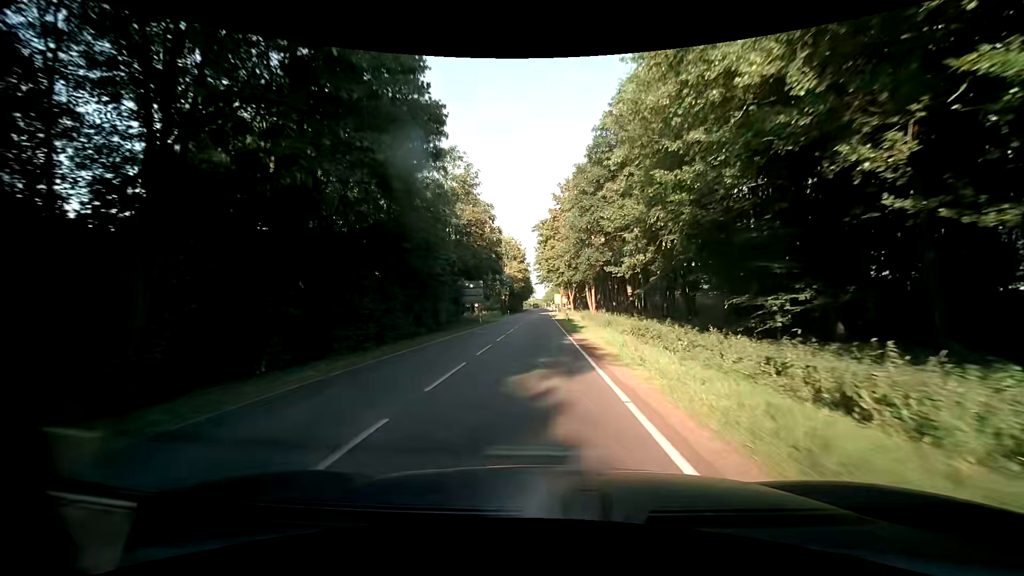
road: tertiary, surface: asphalt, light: Day
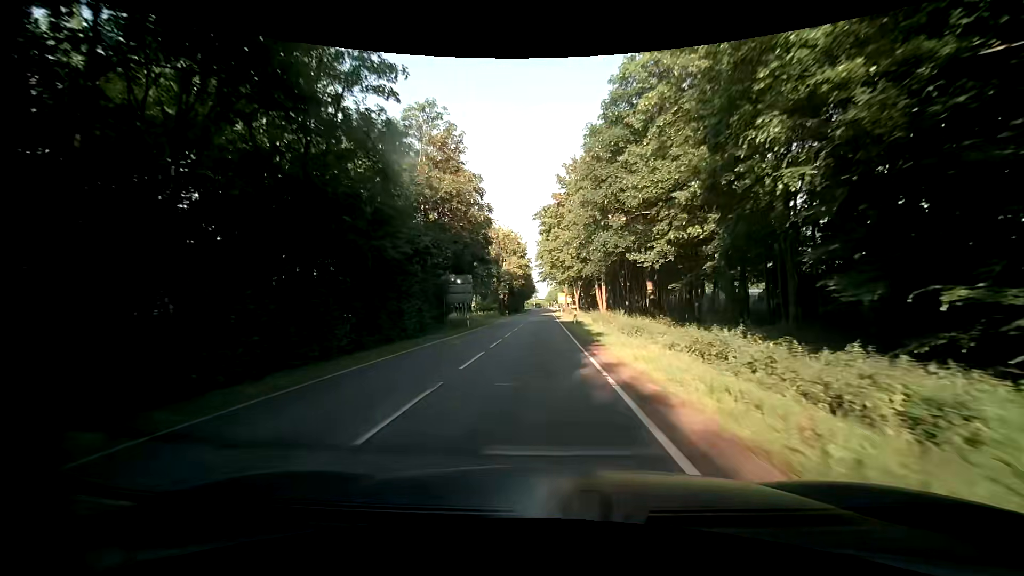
(0.0, +9.2) m; -1°
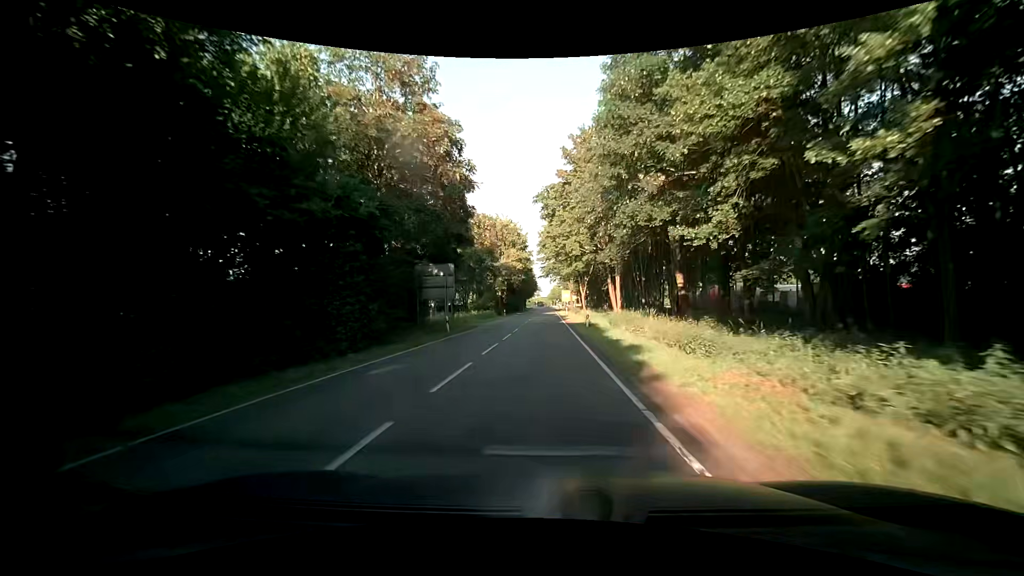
(+0.1, +9.2) m; -1°
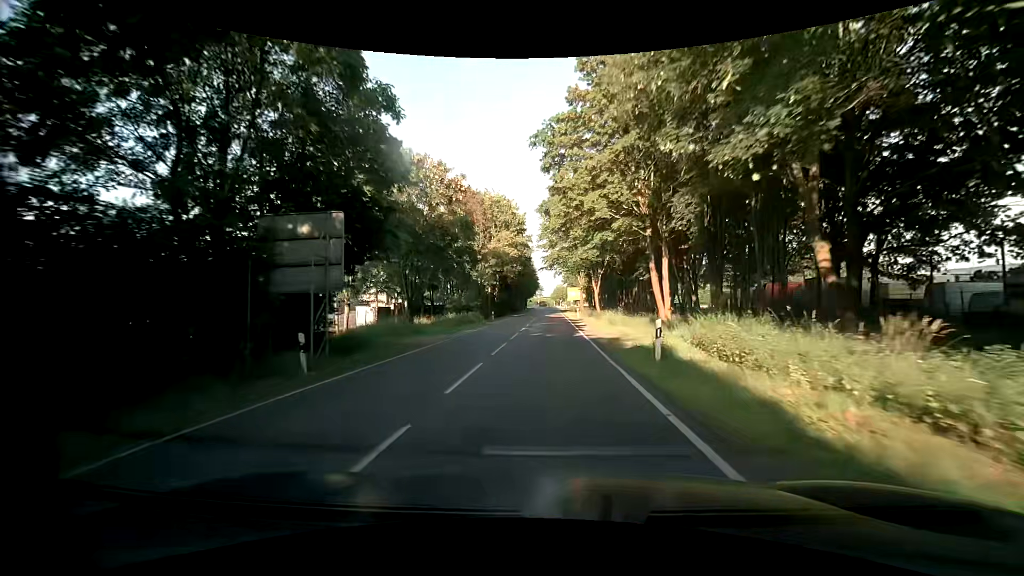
(+0.2, +18.1) m; 0°
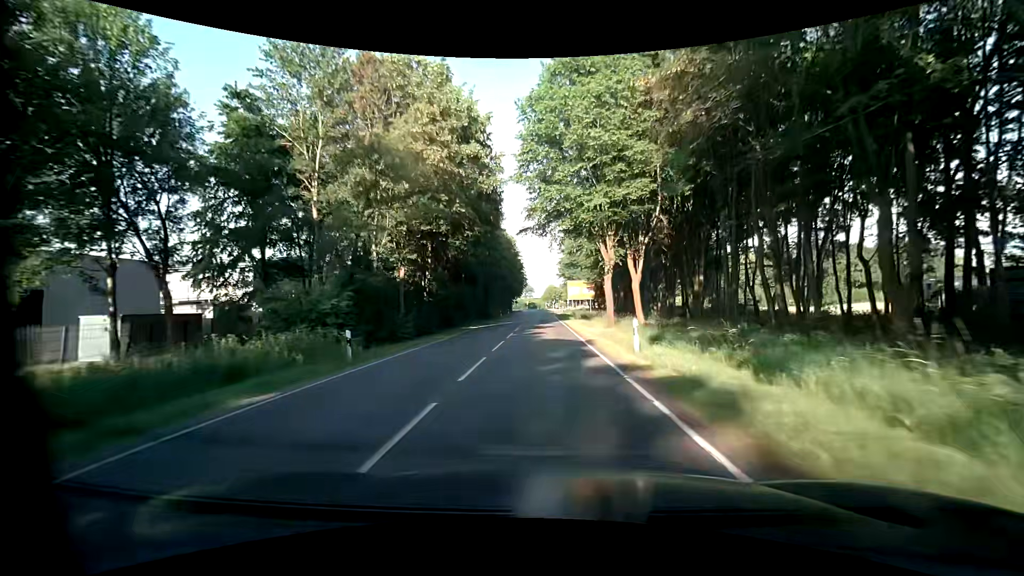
(+0.6, +34.5) m; +2°
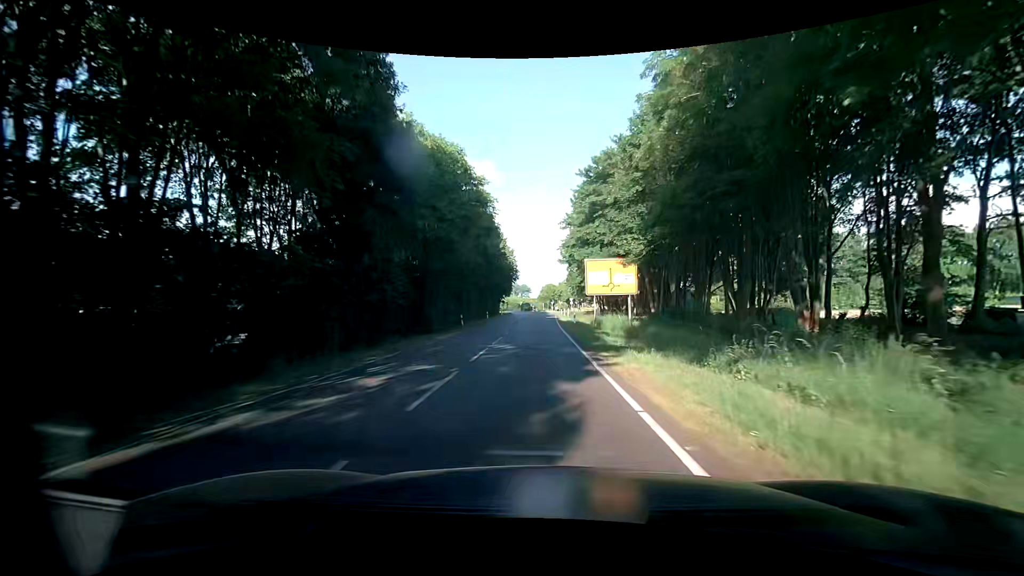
(-0.4, +32.2) m; -1°
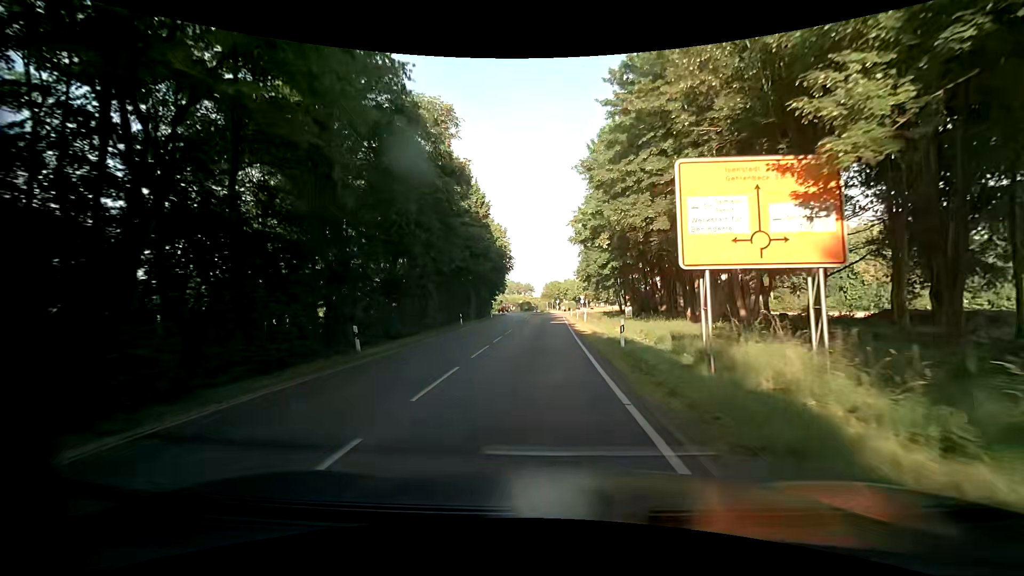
(0.0, +23.2) m; 0°
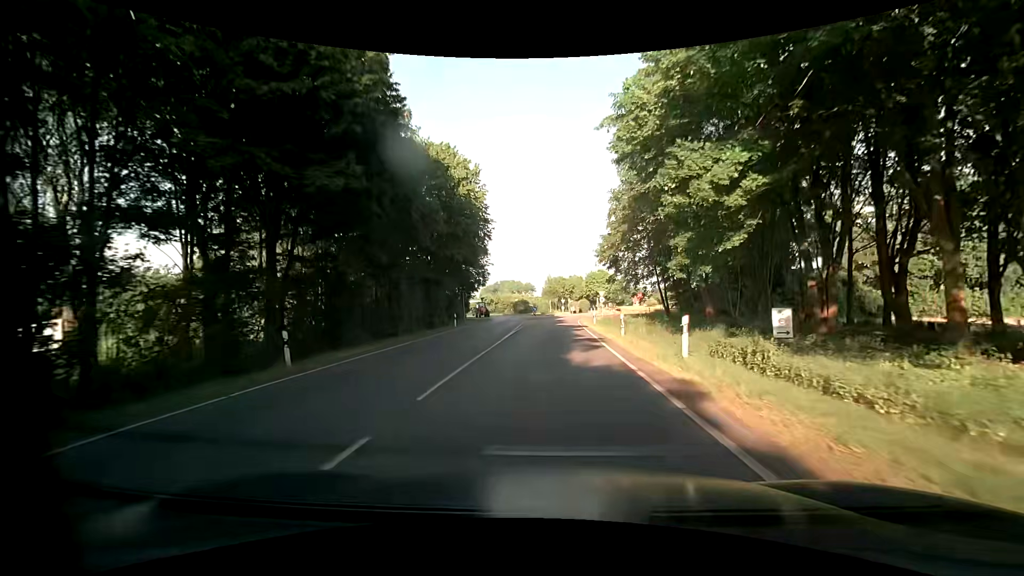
(0.0, +29.7) m; 0°
(0, +10) (0, +20) (0, +30) (0, +40) (+1, +50) (+2, +60) (+4, +70) (+9, +78) (+12, +88) (+7, +97) m
